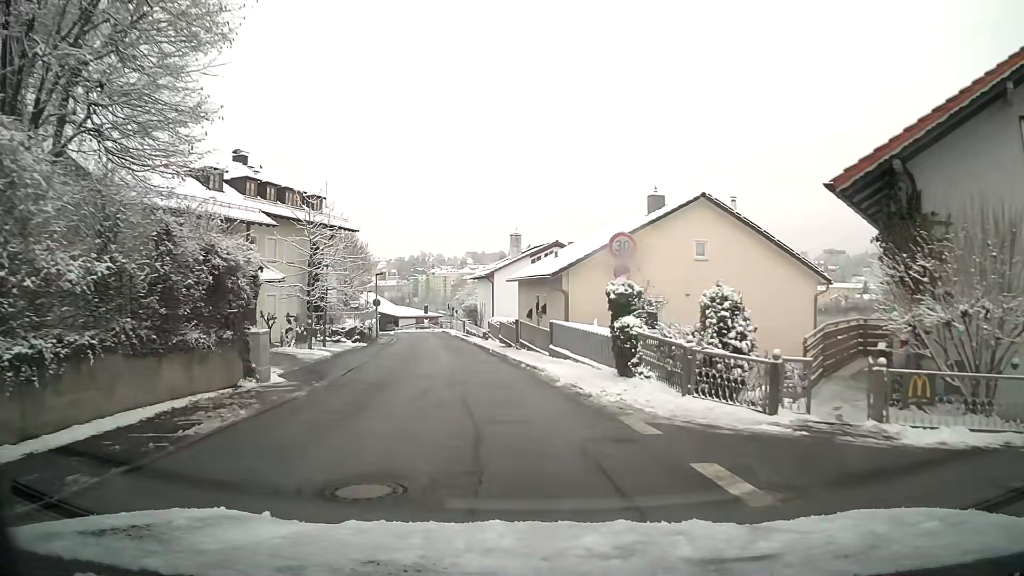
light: Day
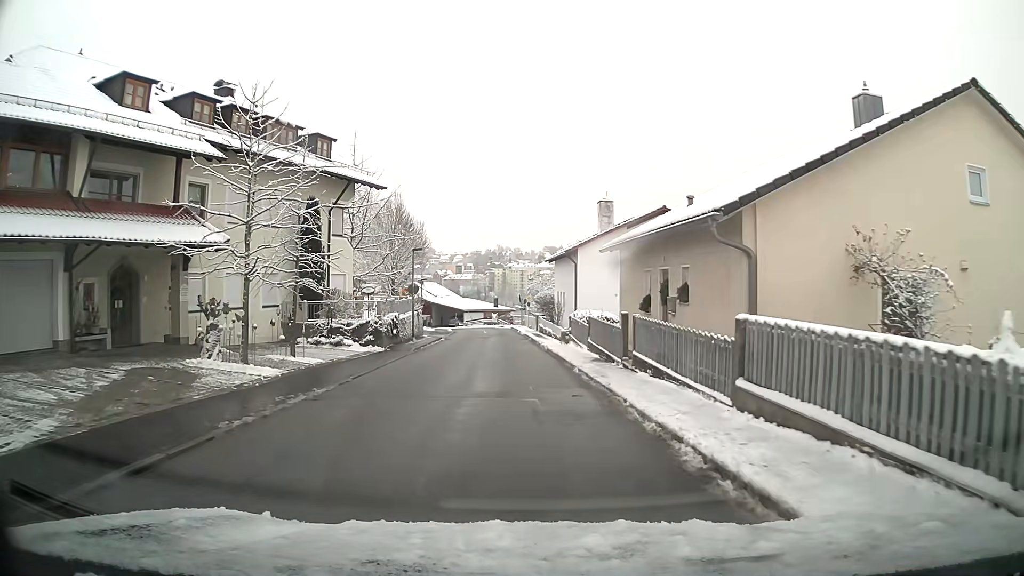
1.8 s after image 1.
(-0.8, +13.7) m; -6°
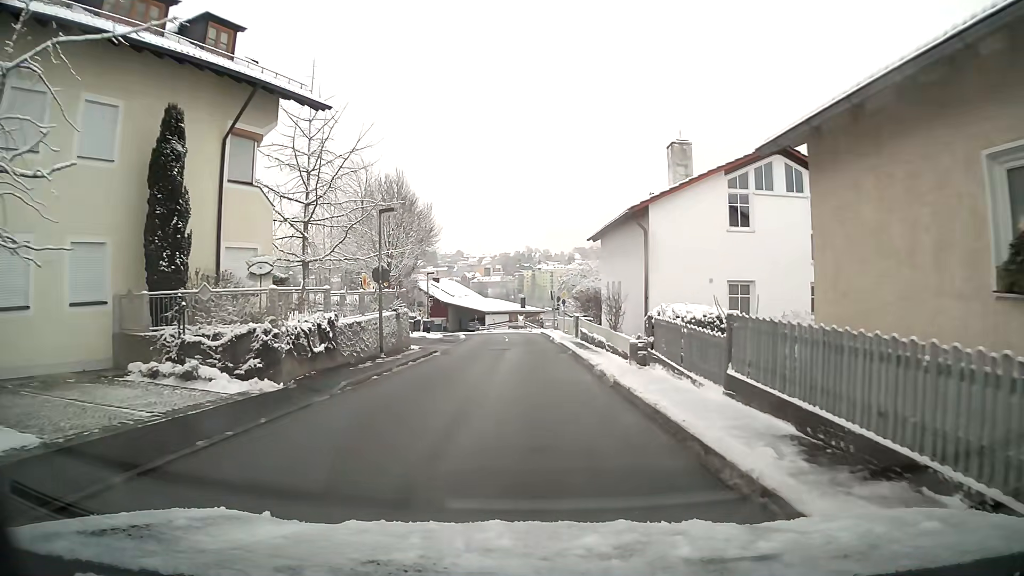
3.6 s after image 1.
(-0.3, +13.7) m; -2°
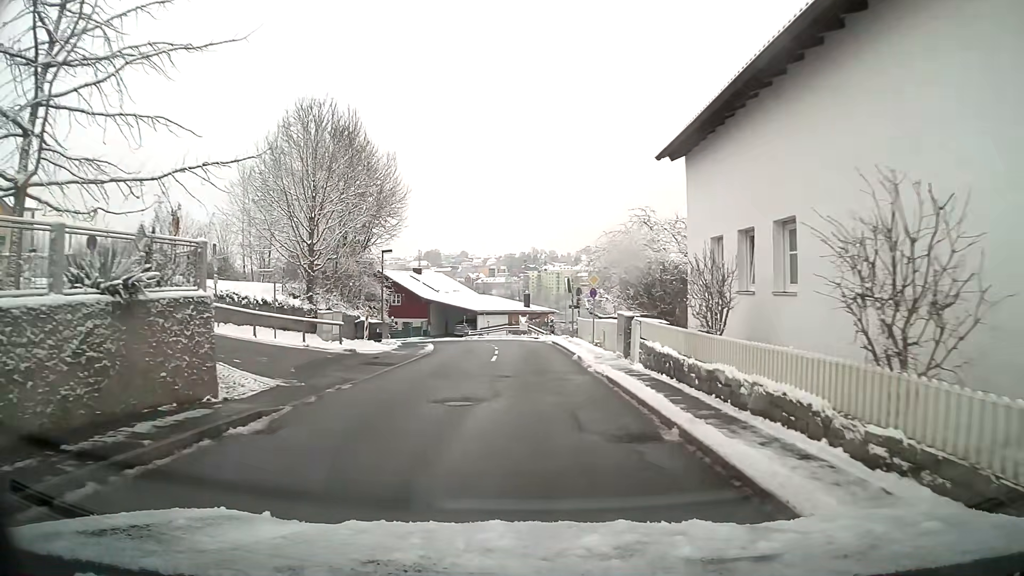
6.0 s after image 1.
(-0.2, +18.1) m; -1°
